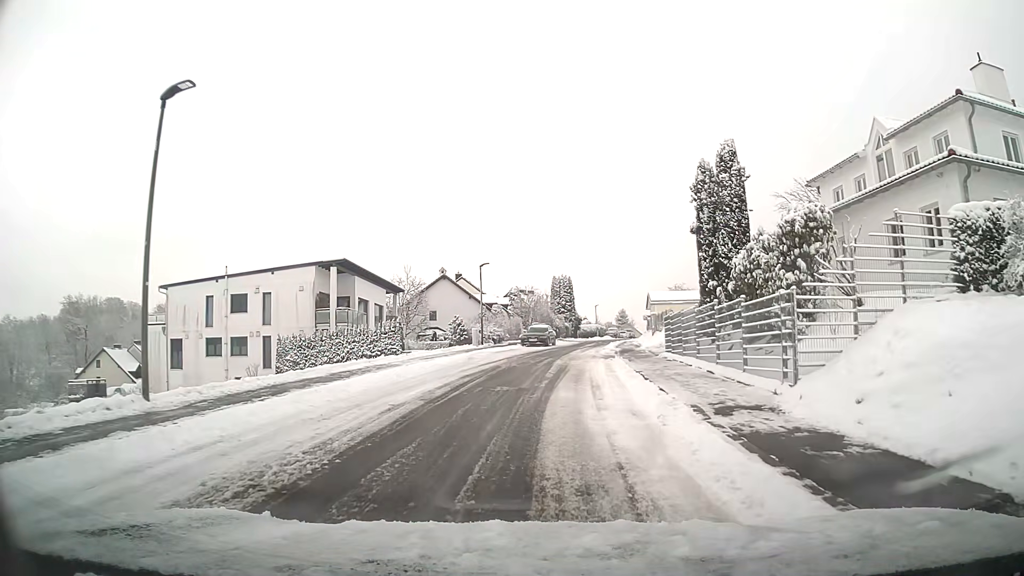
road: unclassified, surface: asphalt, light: Day
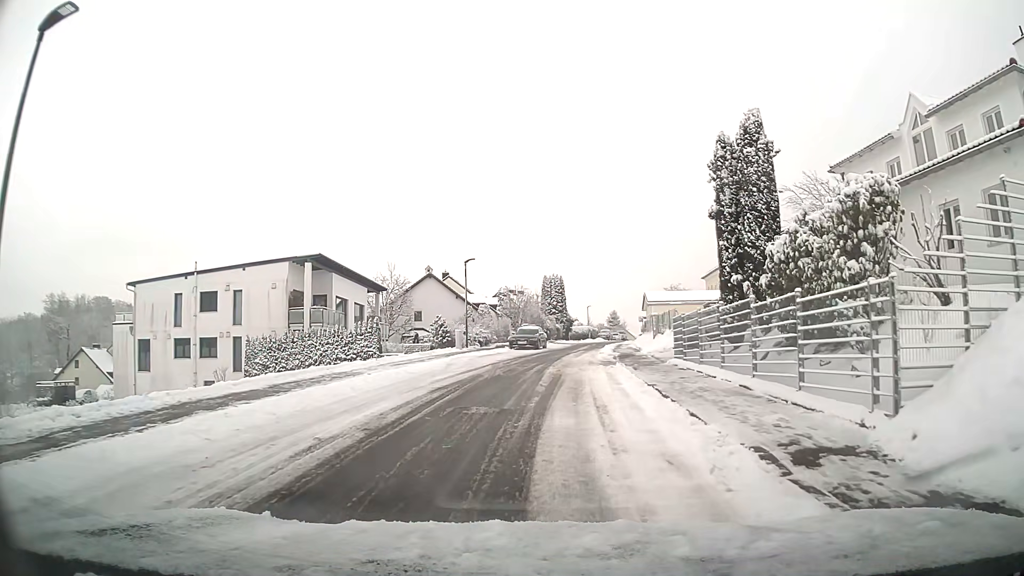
(0.0, +3.5) m; +1°
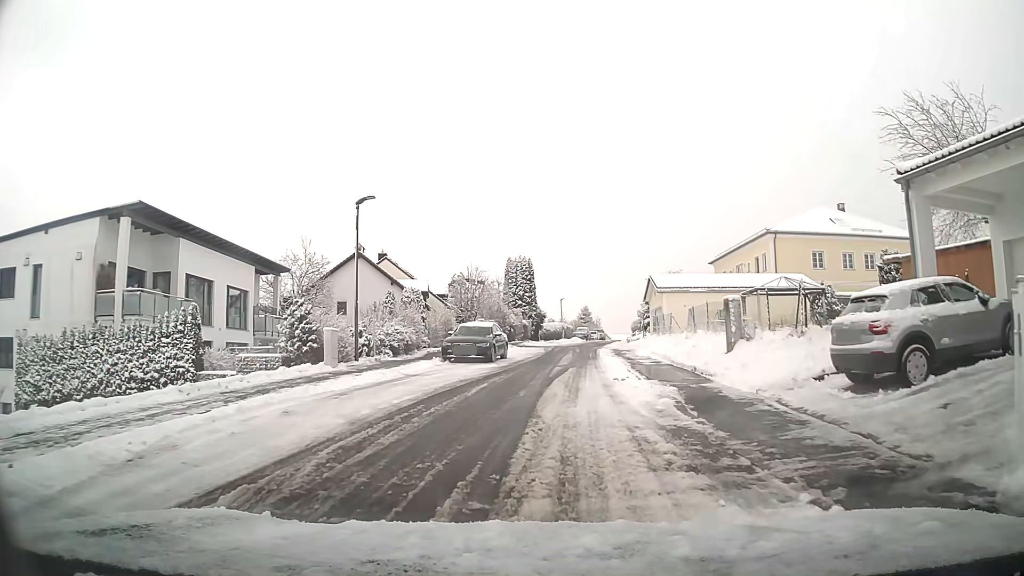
(+0.5, +18.1) m; +3°
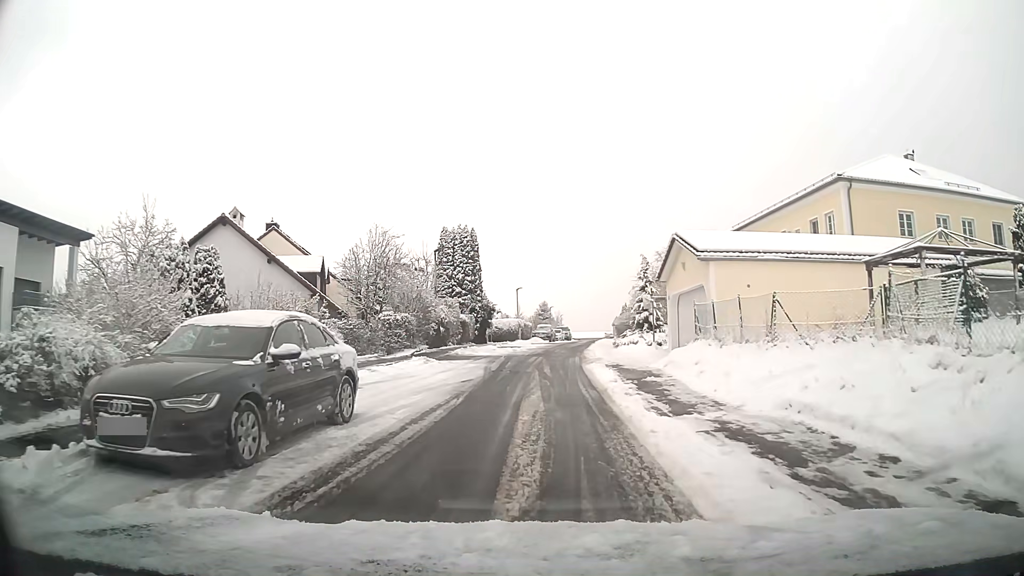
(+0.7, +18.6) m; +4°
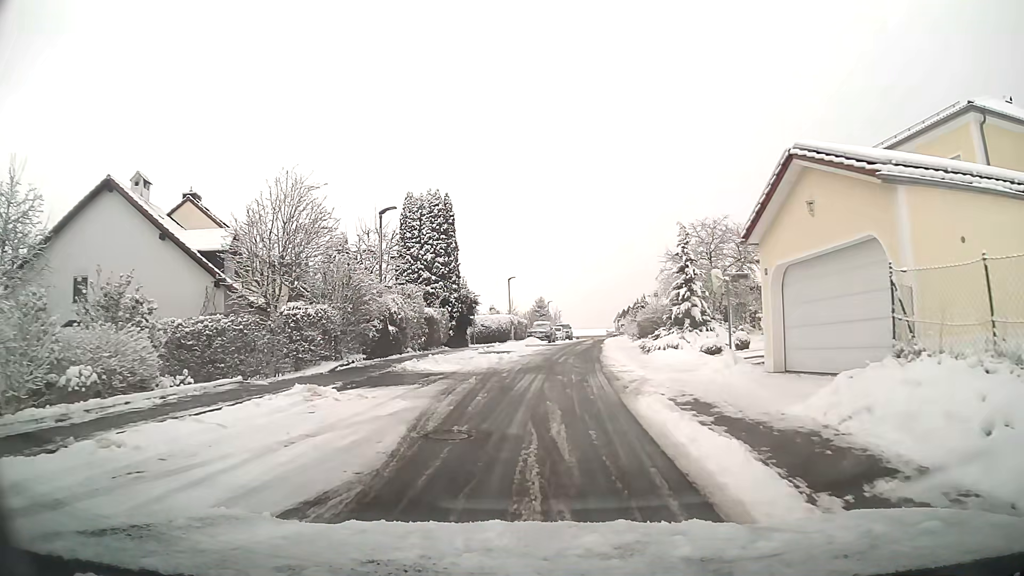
(0.0, +11.7) m; +1°
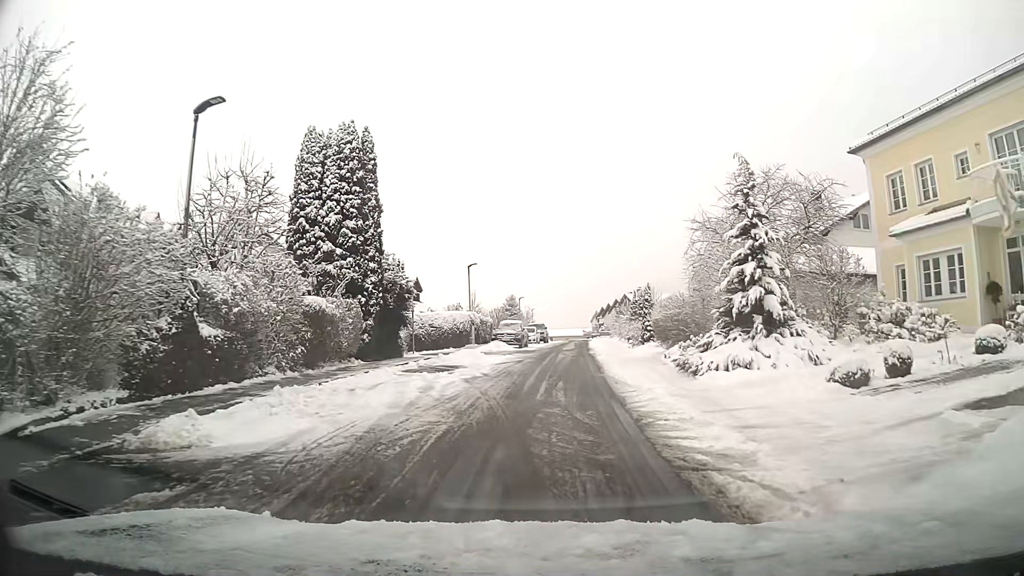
(+0.3, +12.0) m; +2°
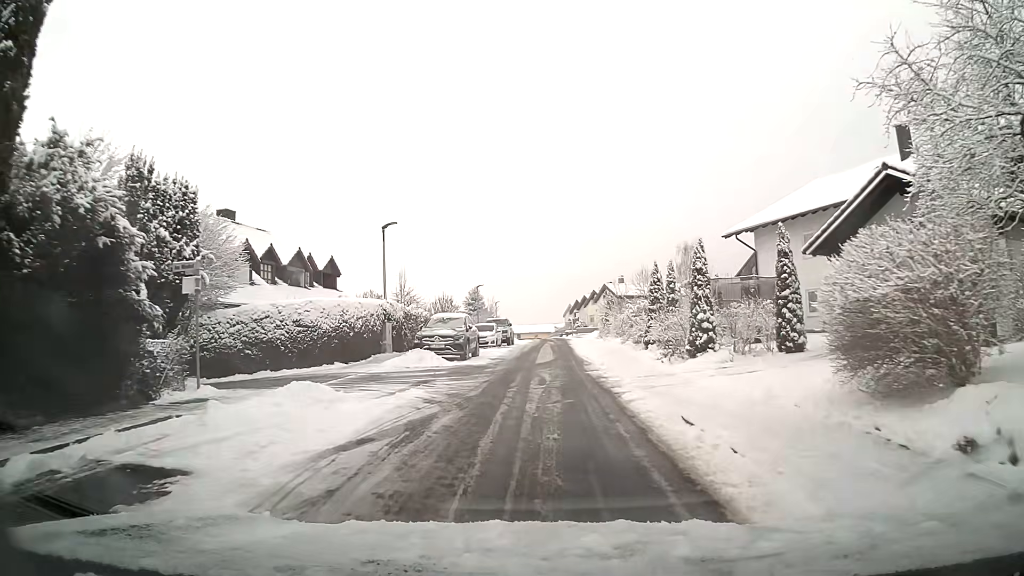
(+0.5, +16.6) m; +3°
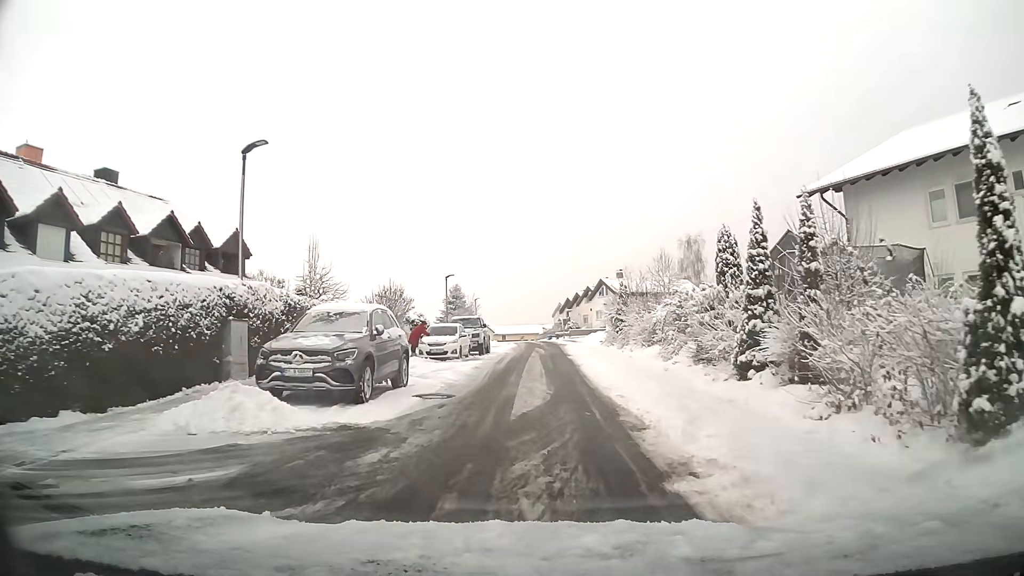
(+0.1, +12.6) m; +1°
(0, +10) (0, +20) (0, +30) (0, +40) (0, +50) (0, +60) (0, +70) (-1, +80) (-2, +90) (-3, +100) m
